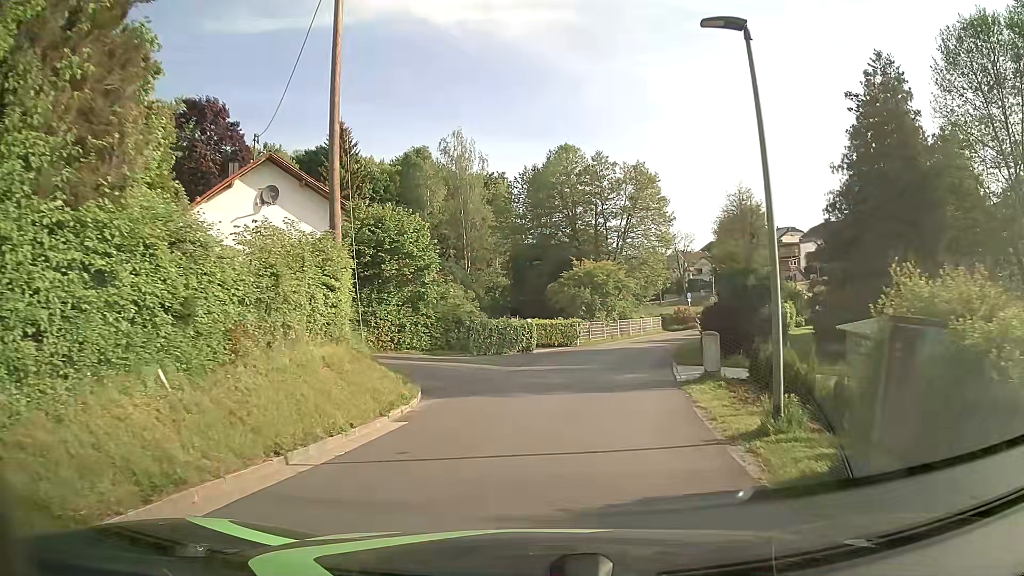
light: Day
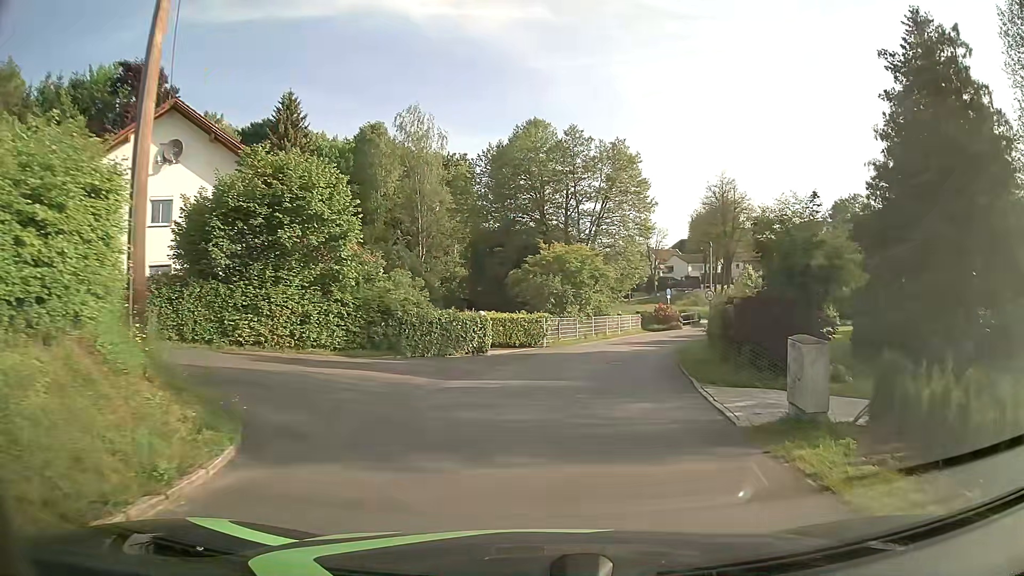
(+0.1, +7.7) m; +2°
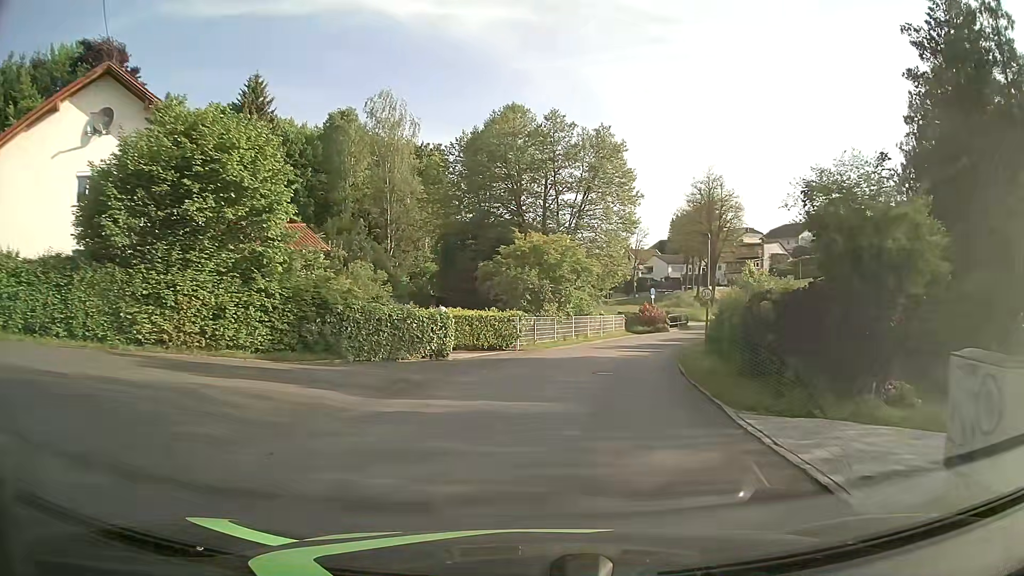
(+0.1, +4.3) m; +2°
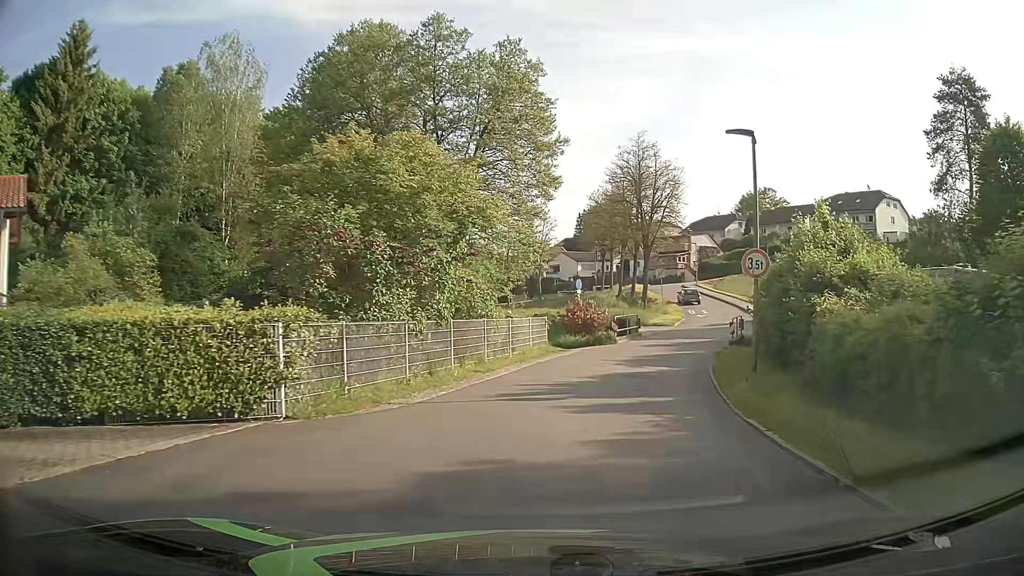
(+1.2, +17.4) m; +9°
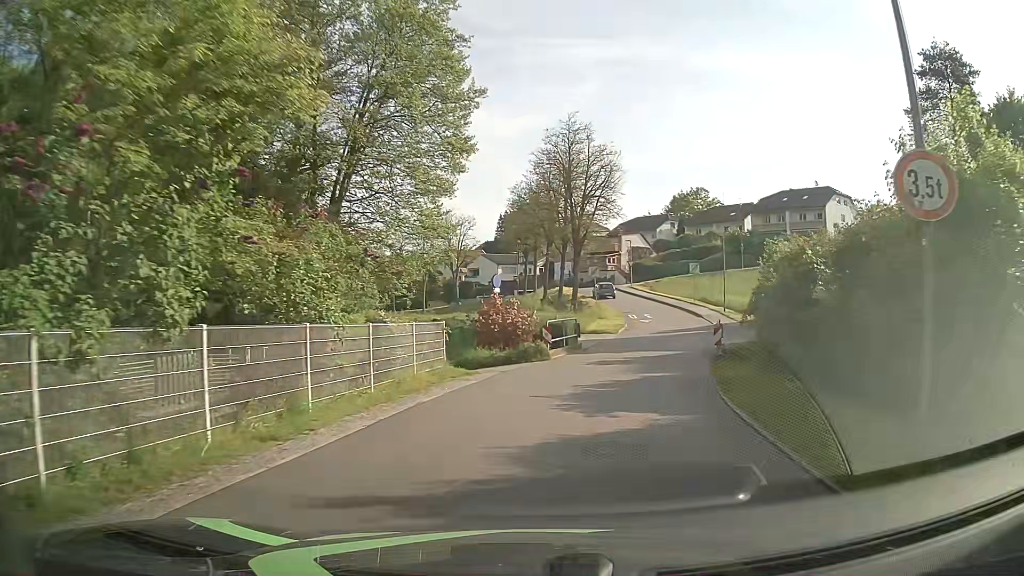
(+0.5, +8.7) m; +6°
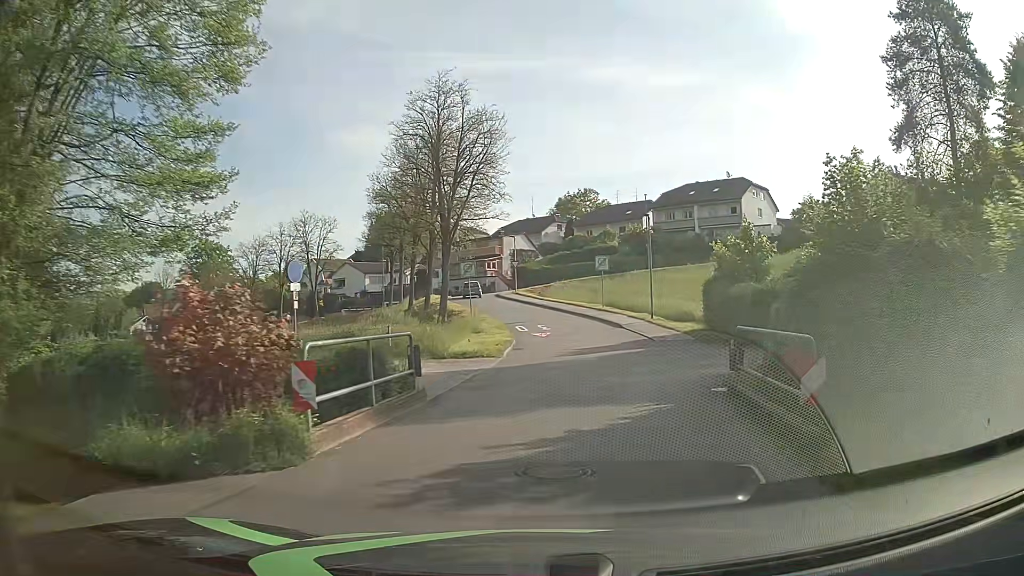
(+1.3, +13.2) m; +10°
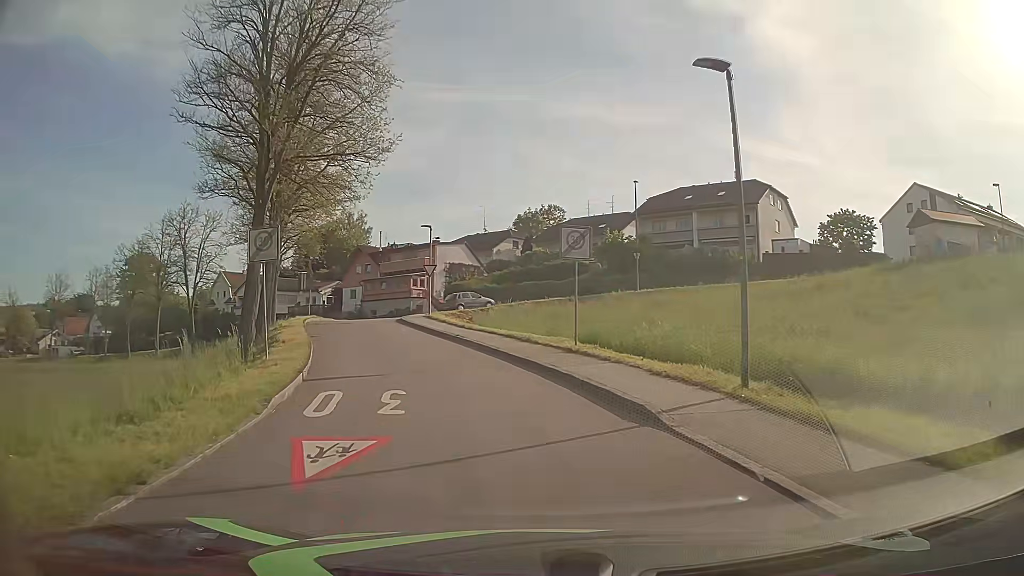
(+2.0, +22.9) m; +4°
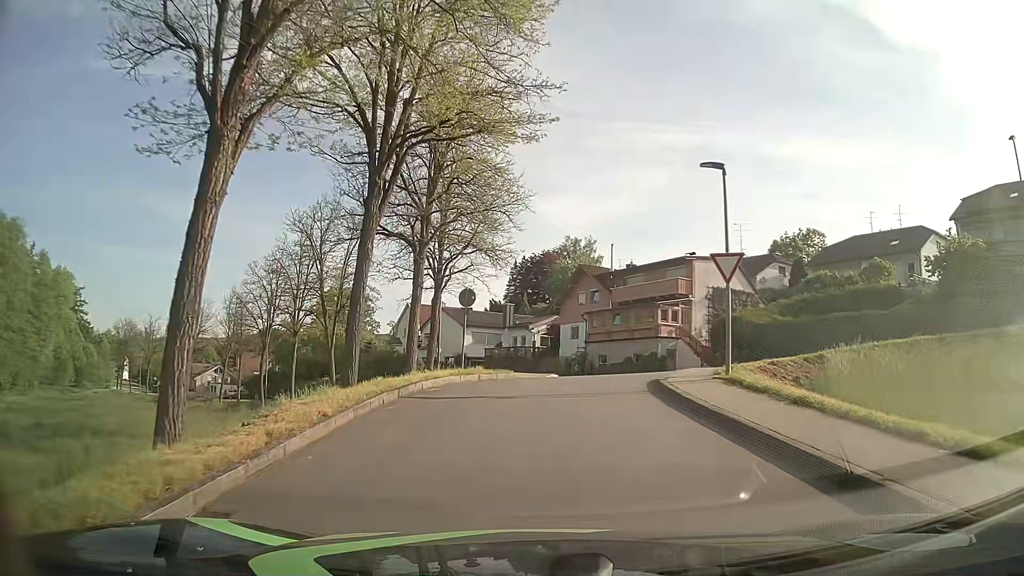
(-4.1, +21.4) m; -20°
(0, +10) (+1, +20) (+7, +27) (+17, +27) (+26, +22) (+35, +18) (+44, +14) (+54, +12) (+64, +10) (+74, +9) m
